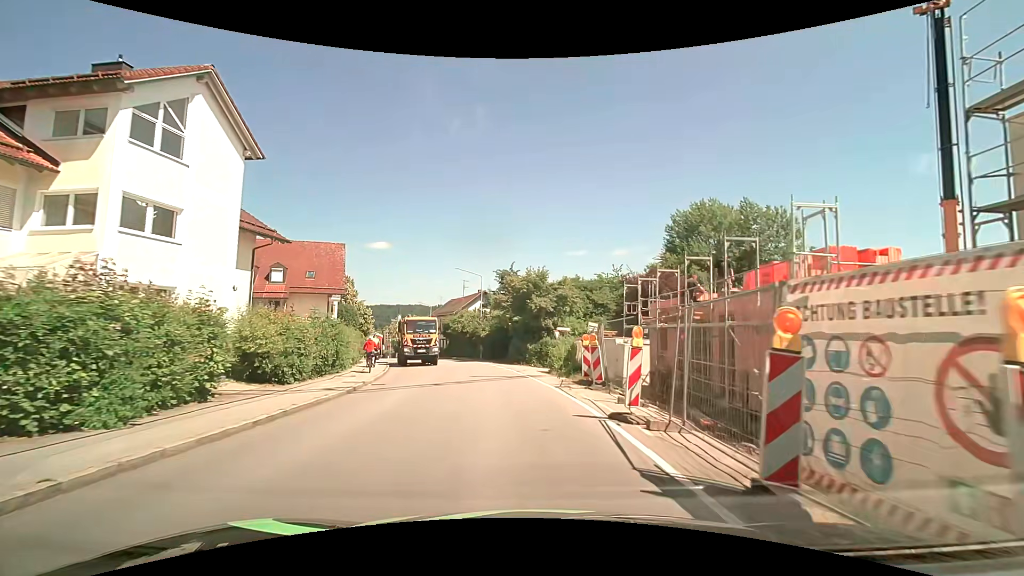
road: tertiary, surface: asphalt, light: Day
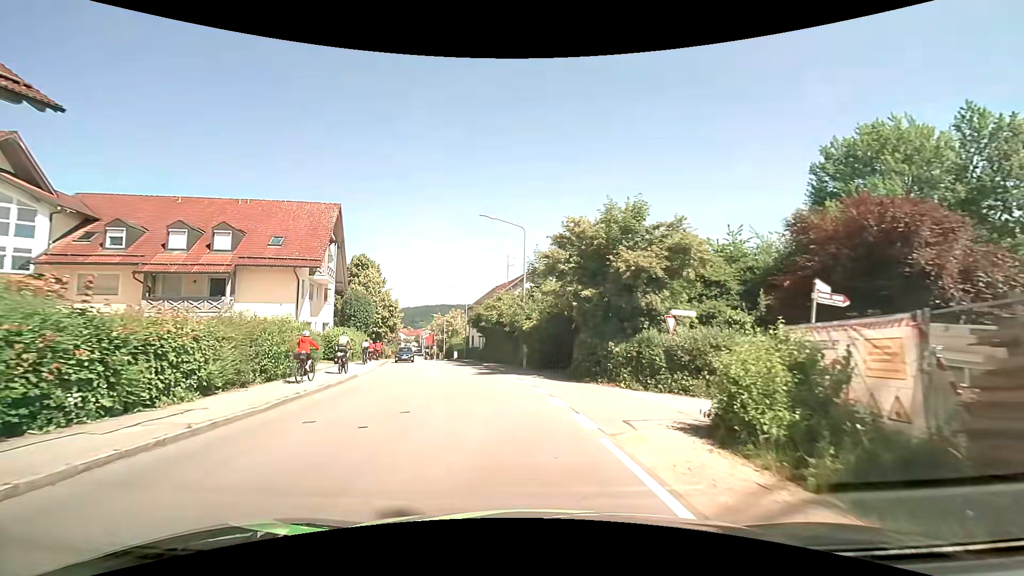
(-0.9, +17.8) m; -8°
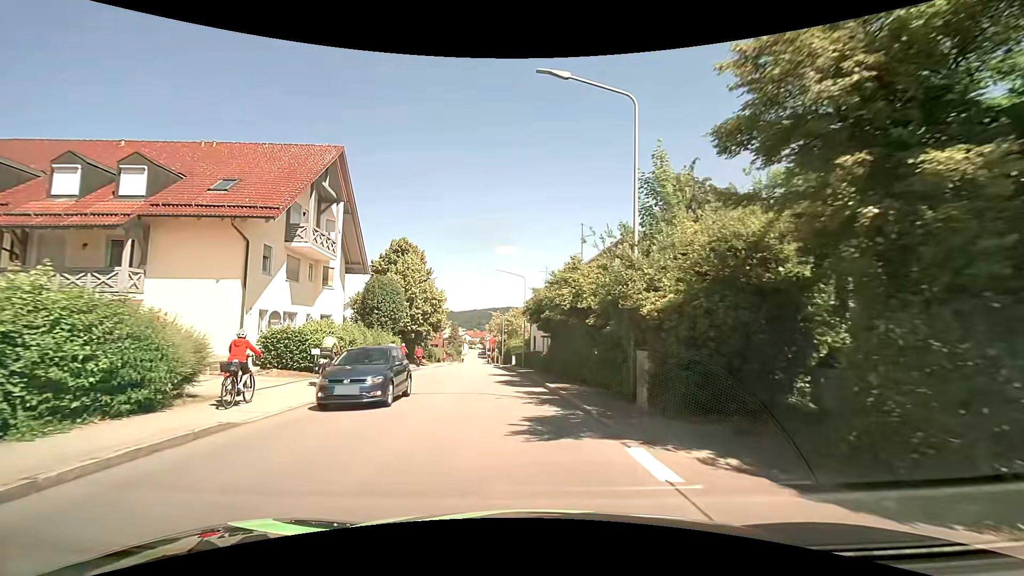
(-0.8, +13.9) m; -6°
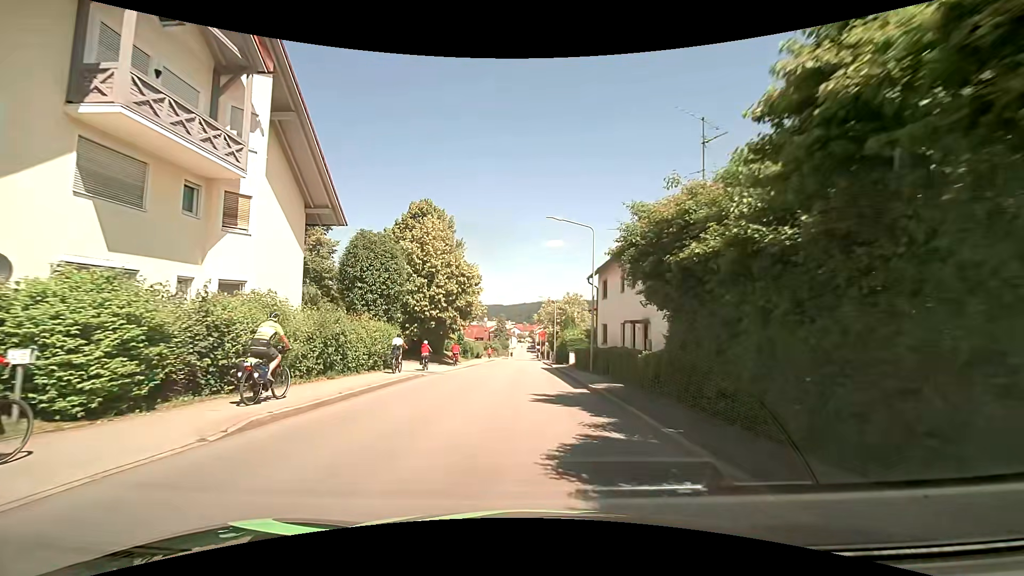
(-1.2, +14.8) m; -6°
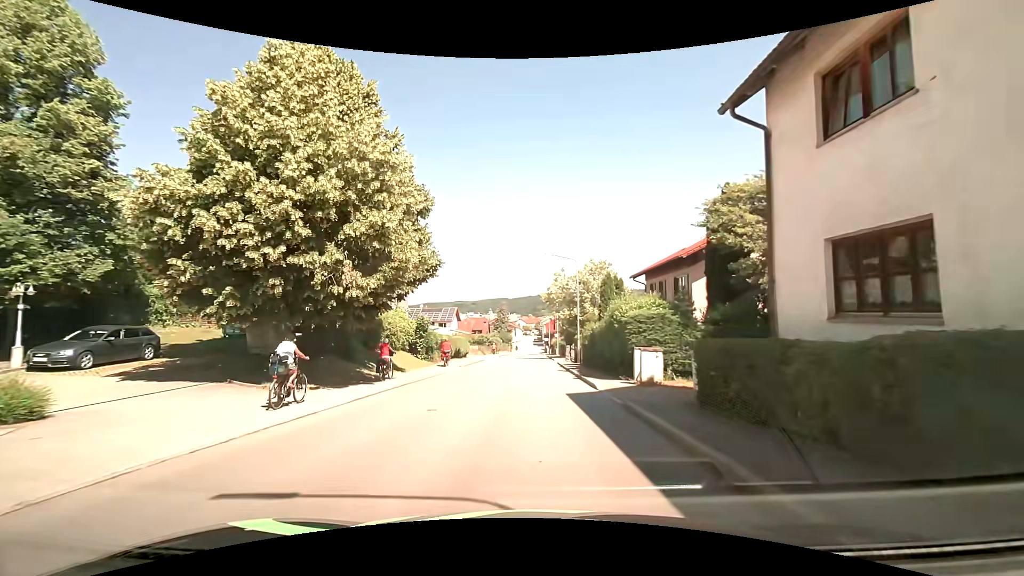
(-0.3, +24.0) m; -2°
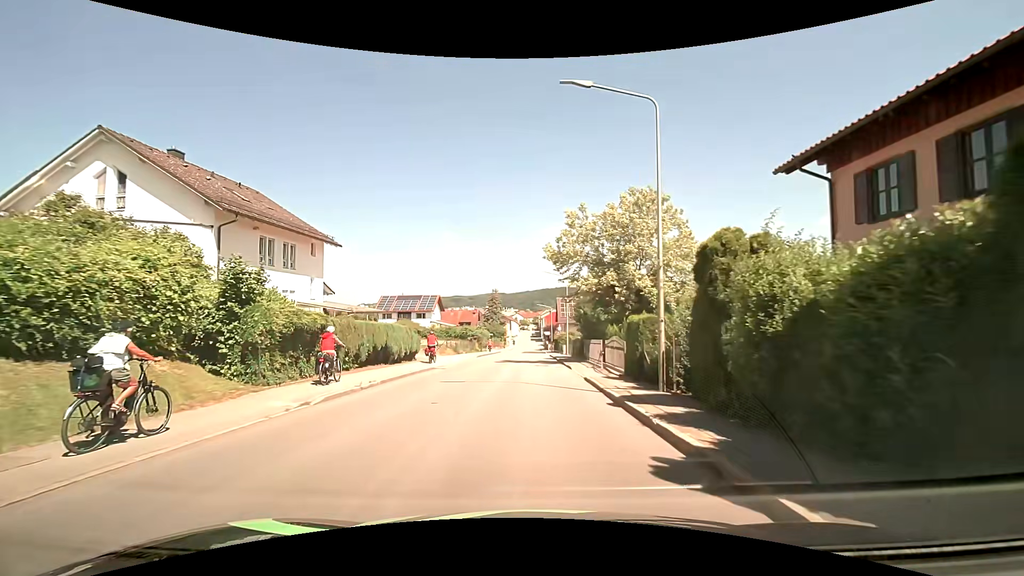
(+0.2, +22.8) m; 0°
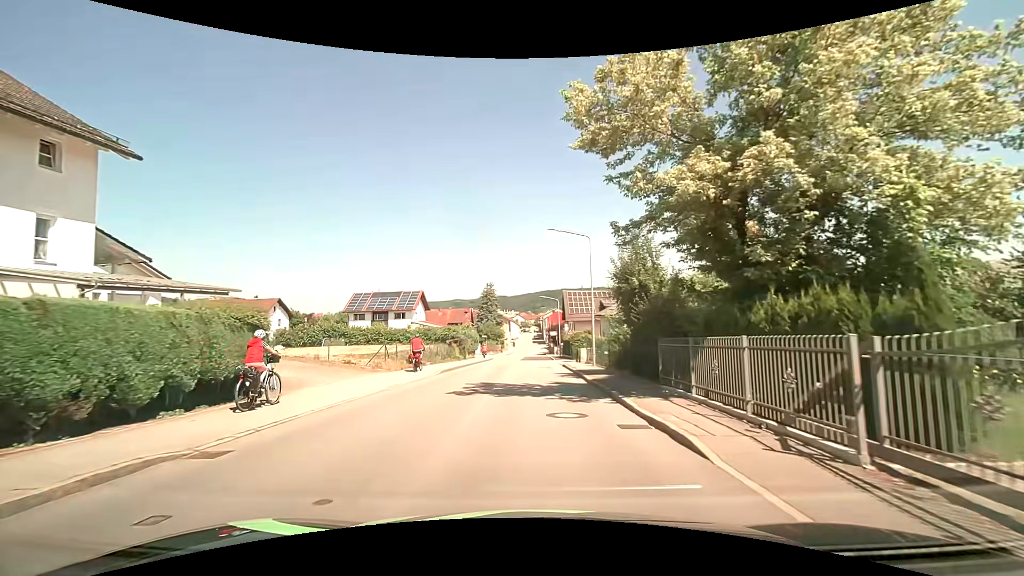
(+0.1, +18.2) m; 0°
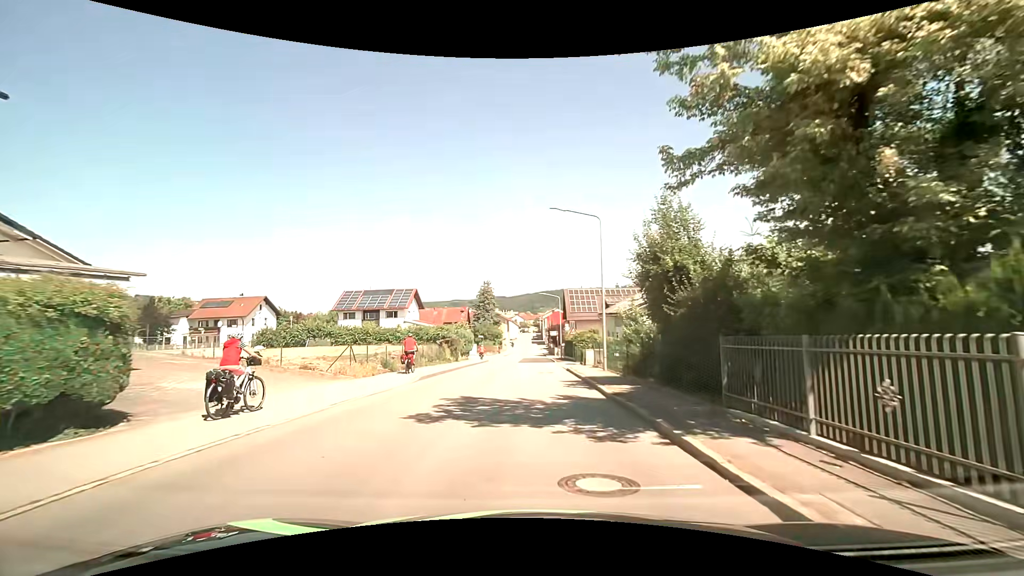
(0.0, +4.5) m; 0°
(0, +10) (0, +20) (0, +30) (0, +40) (0, +50) (0, +60) (0, +70) (0, +80) (0, +90) (0, +100) m
